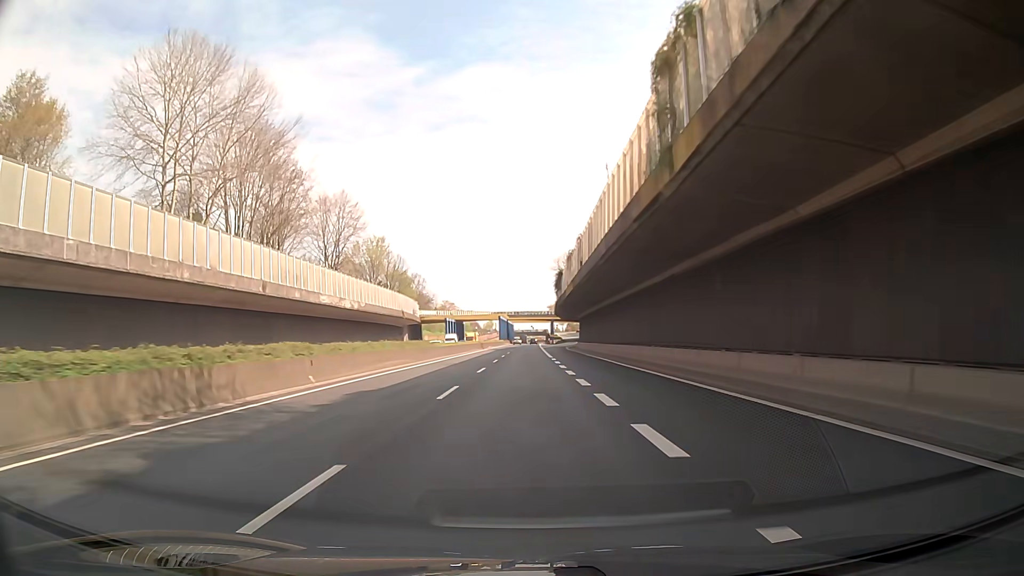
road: trunk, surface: asphalt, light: Day
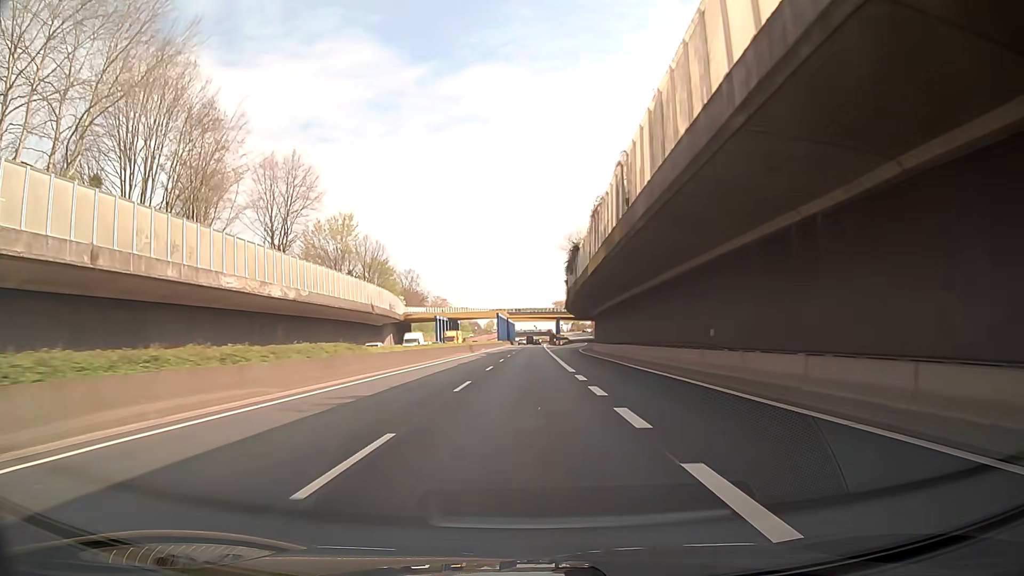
(0.0, +21.7) m; 0°
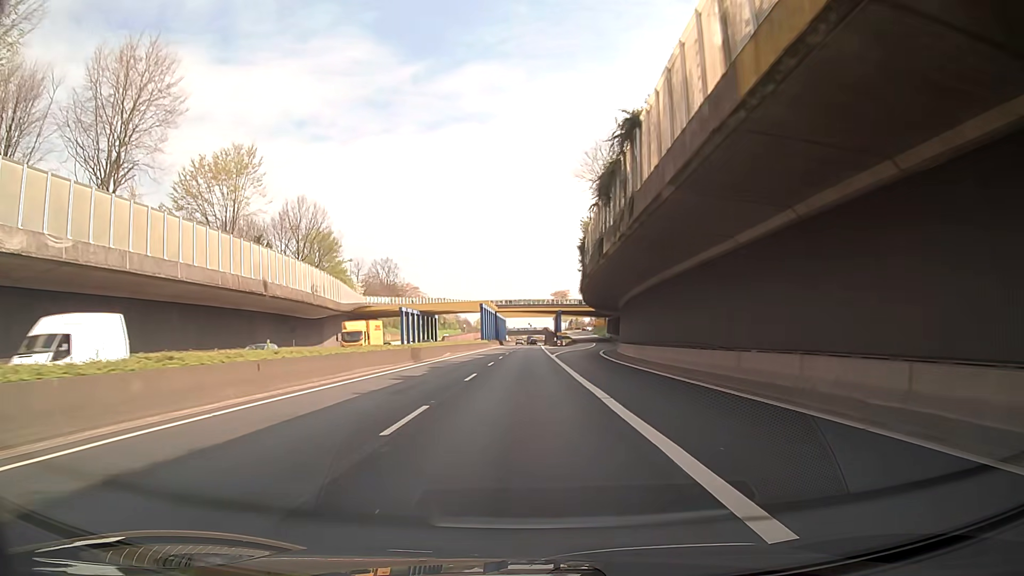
(0.0, +32.6) m; 0°
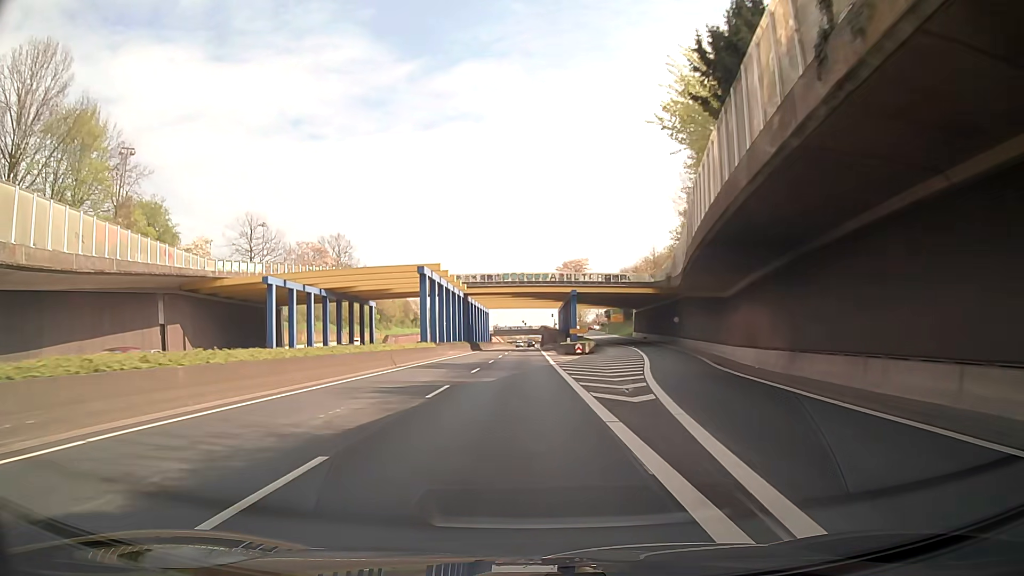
(+0.5, +54.3) m; +1°
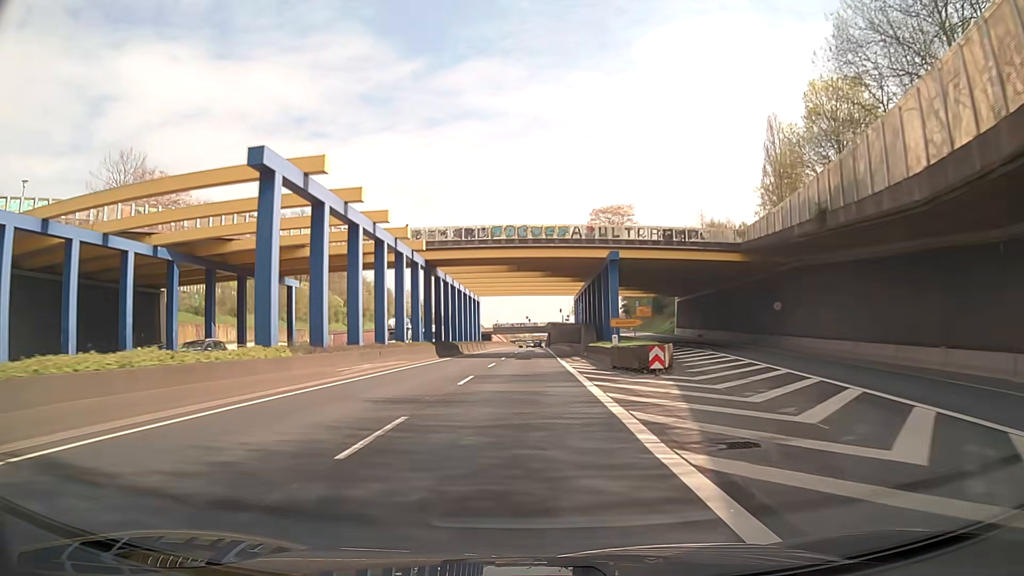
(-0.3, +32.5) m; -1°
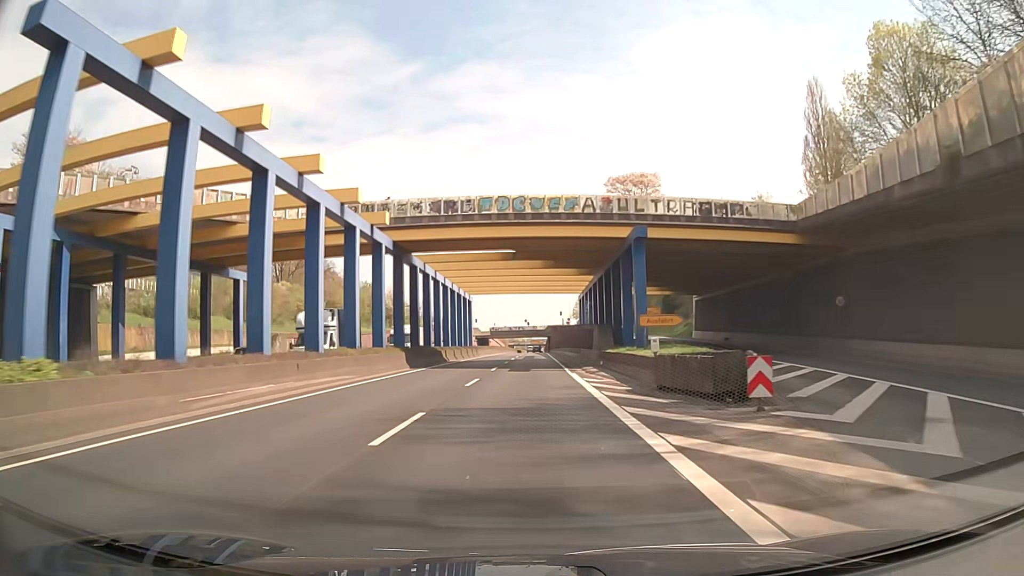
(0.0, +10.8) m; 0°
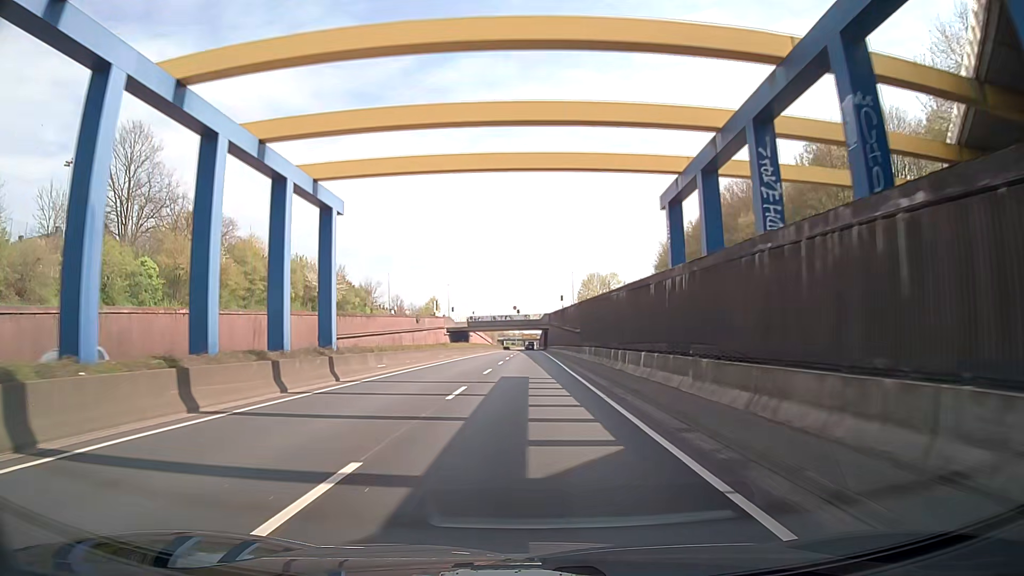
(+0.3, +53.9) m; +1°
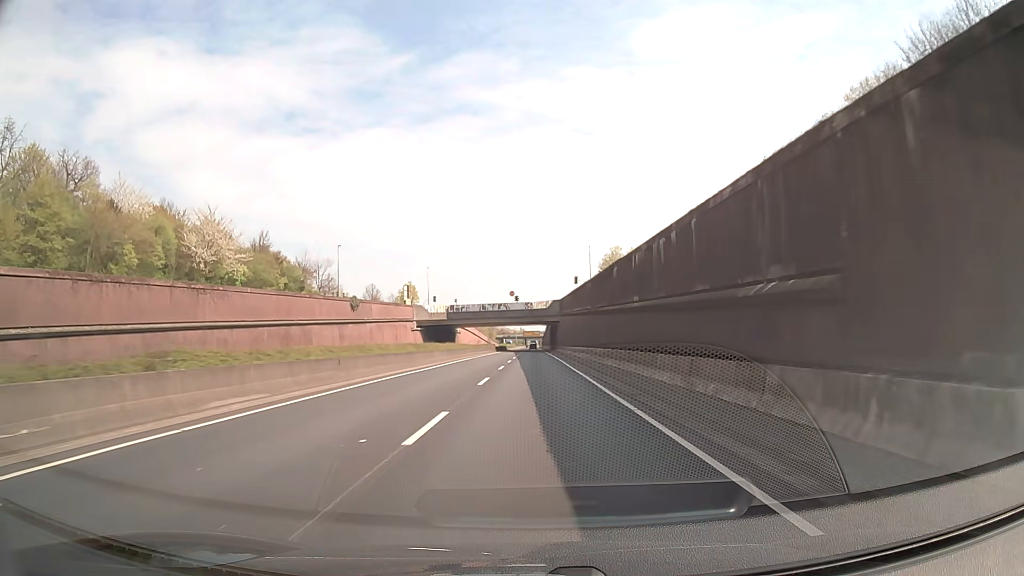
(-0.3, +43.2) m; 0°
(0, +10) (0, +20) (0, +30) (0, +40) (0, +50) (0, +60) (0, +70) (0, +80) (0, +90) (0, +100) m
